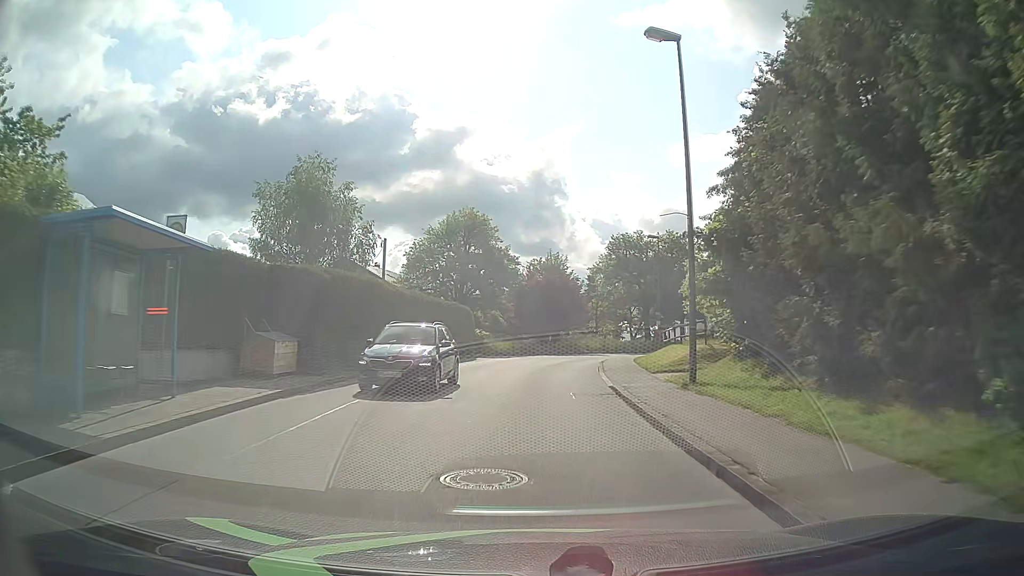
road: unclassified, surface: asphalt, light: Day
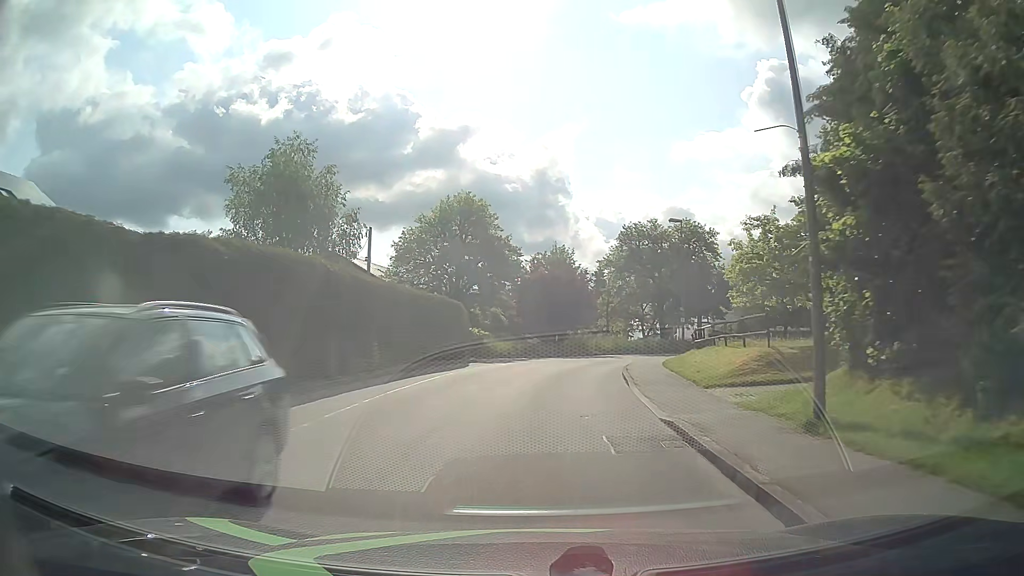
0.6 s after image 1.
(0.0, +6.2) m; 0°
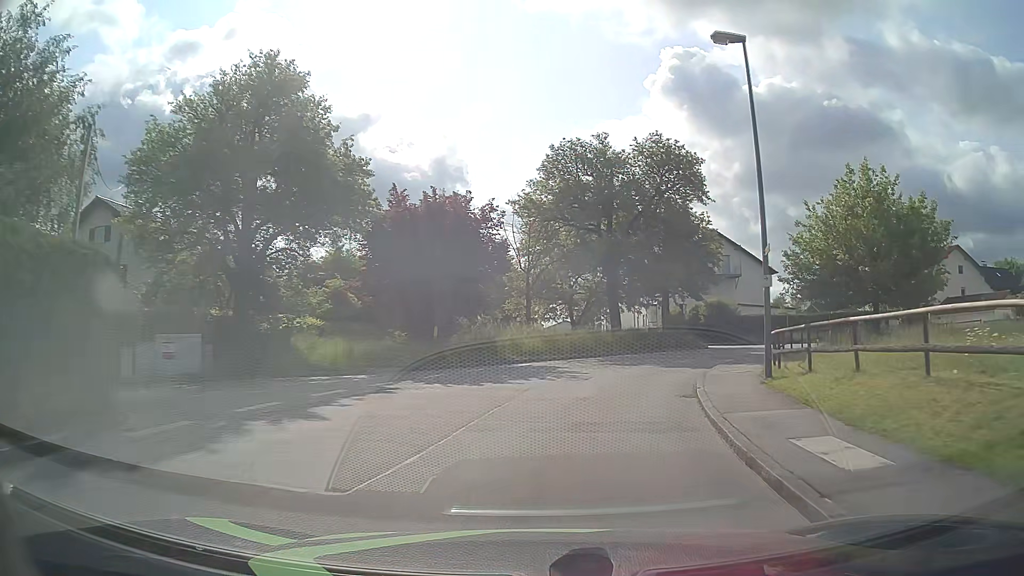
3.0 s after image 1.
(+1.2, +24.8) m; +8°
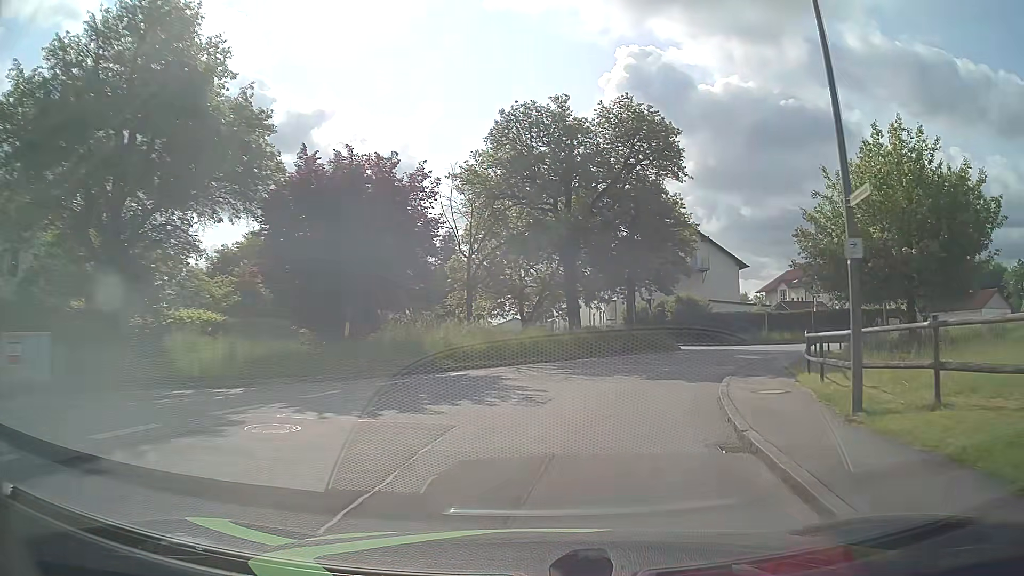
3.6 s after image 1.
(+0.2, +6.1) m; +4°
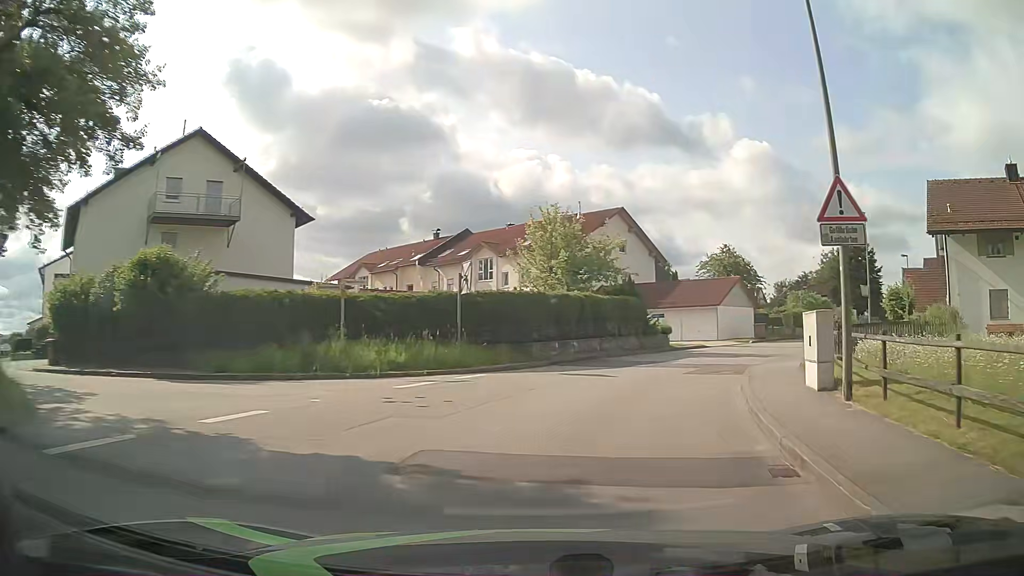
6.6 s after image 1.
(+8.6, +27.9) m; +36°
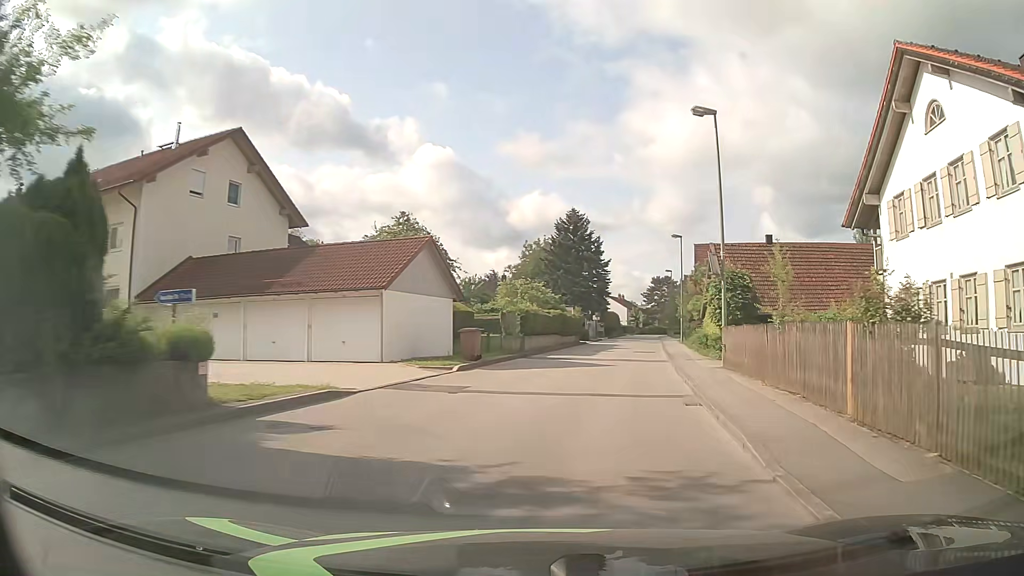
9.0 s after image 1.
(+5.9, +23.3) m; +28°
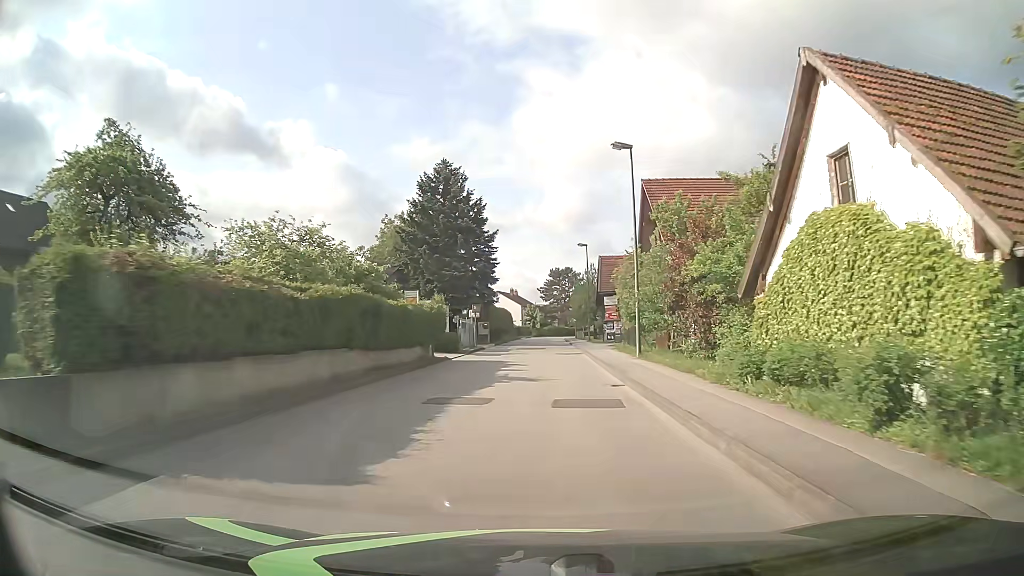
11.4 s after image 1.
(+3.2, +25.7) m; +10°
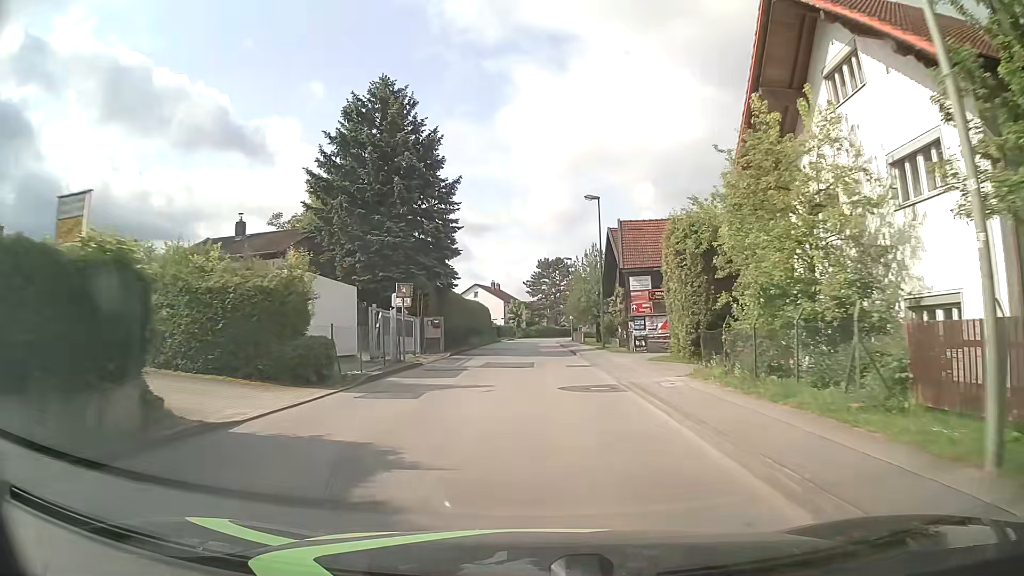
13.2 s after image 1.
(+0.2, +20.6) m; +1°
(0, +10) (0, +20) (0, +30) (0, +40) (0, +50) (0, +60) (0, +70) (0, +80) (+1, +90) (+2, +100) m
